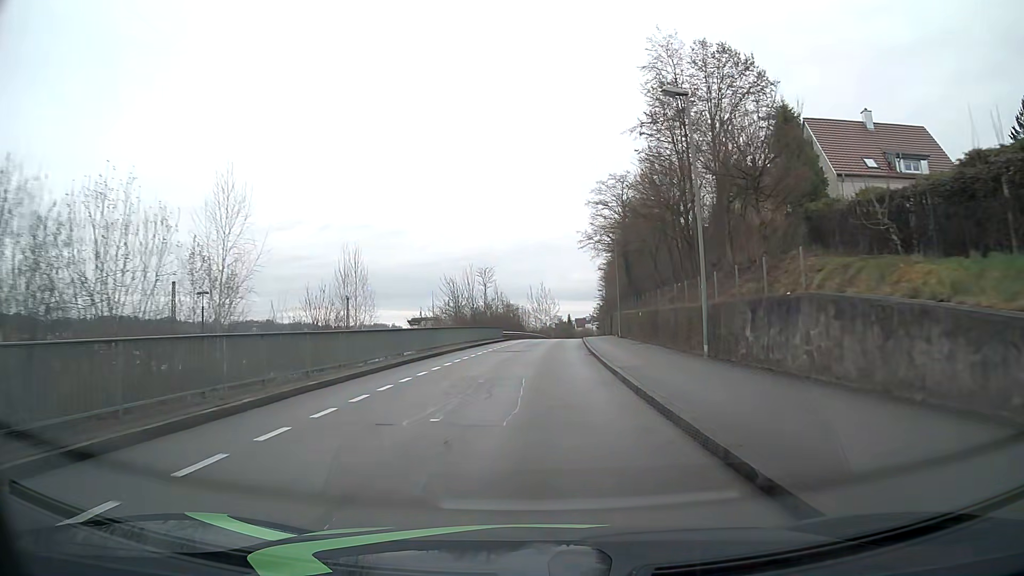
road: residential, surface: asphalt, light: Day
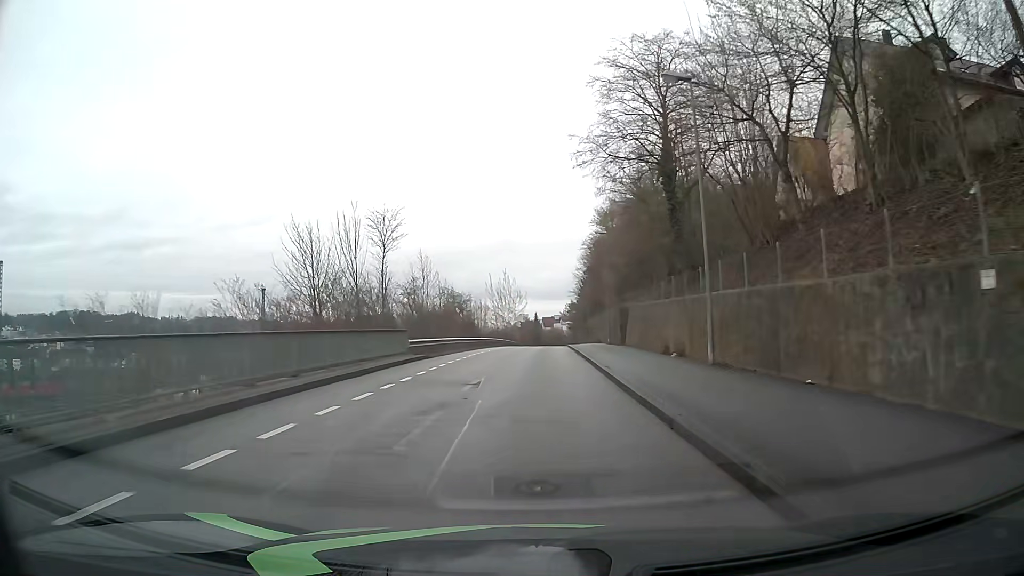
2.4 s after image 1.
(+0.6, +32.1) m; +3°
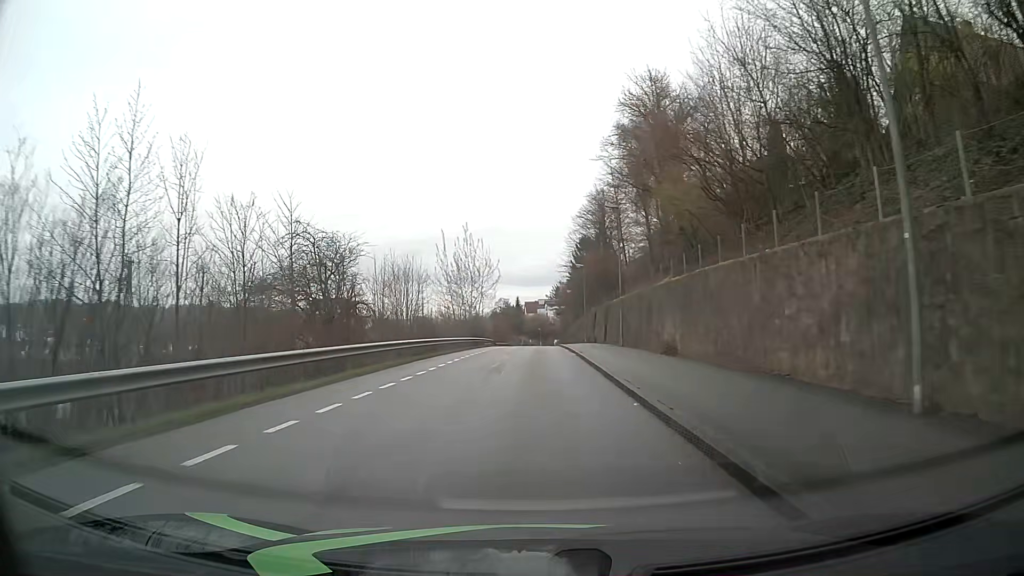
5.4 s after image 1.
(+0.5, +40.2) m; +1°
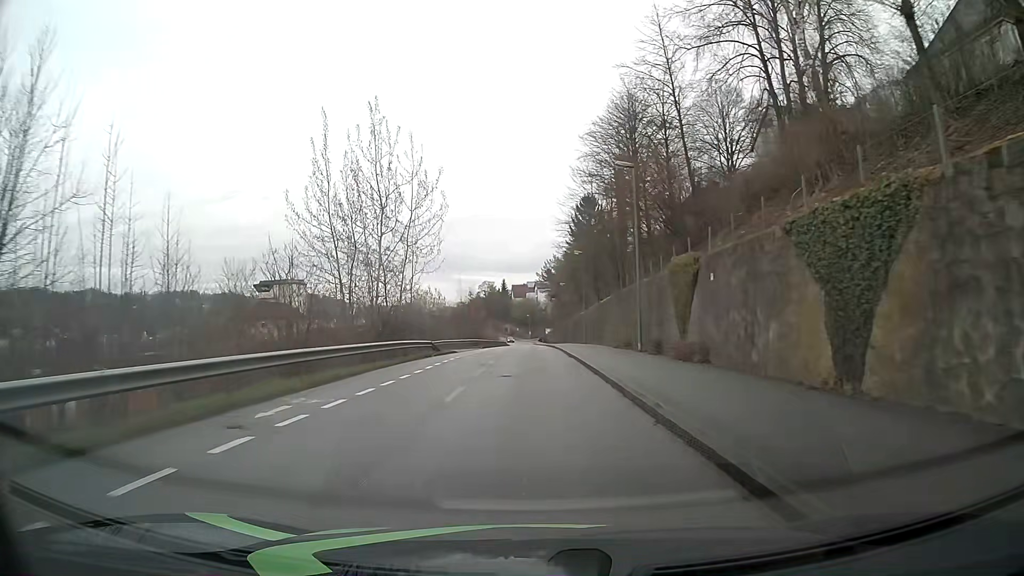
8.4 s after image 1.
(+0.5, +40.0) m; +1°
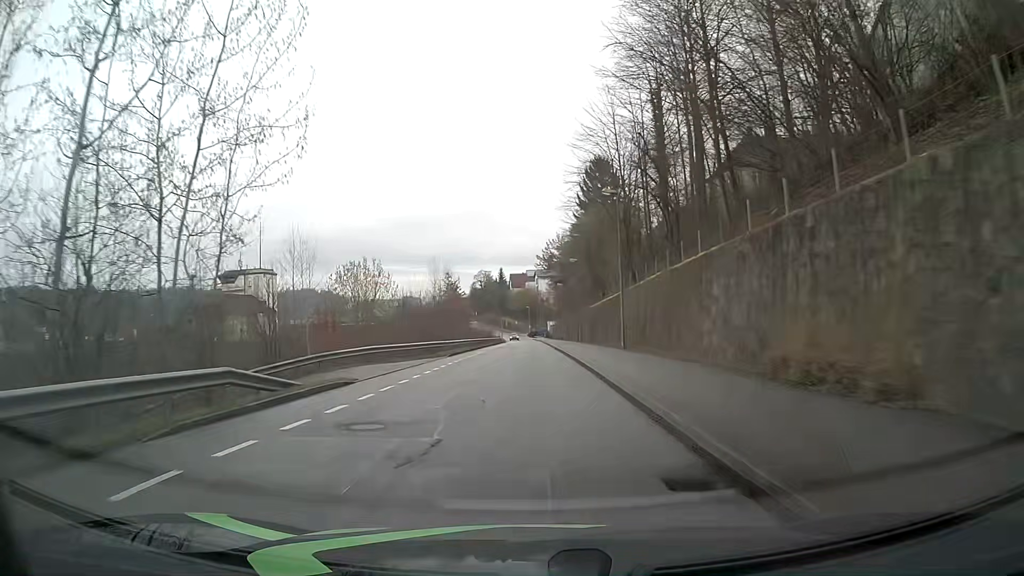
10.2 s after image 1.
(0.0, +24.4) m; 0°
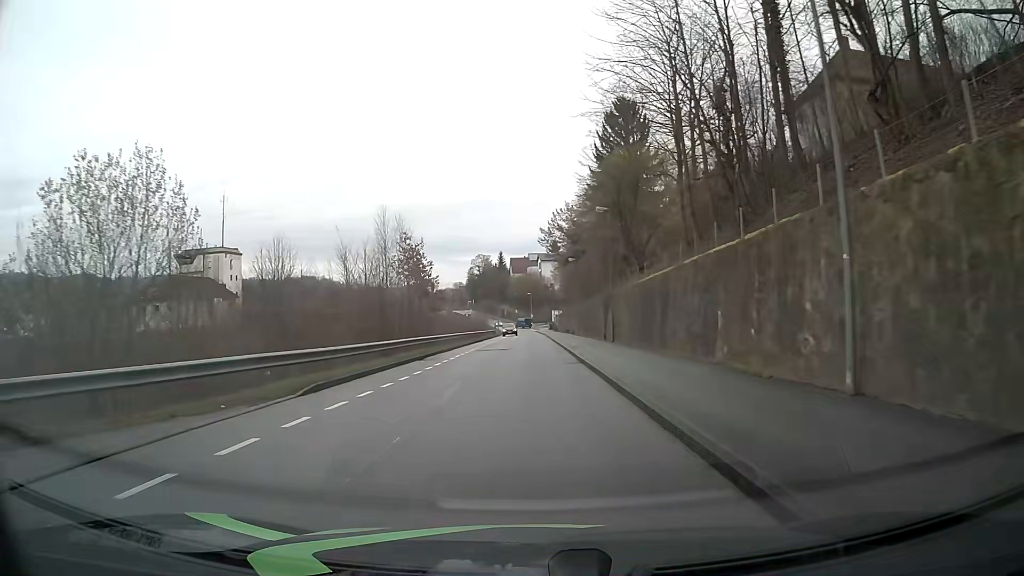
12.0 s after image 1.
(-0.1, +24.3) m; 0°
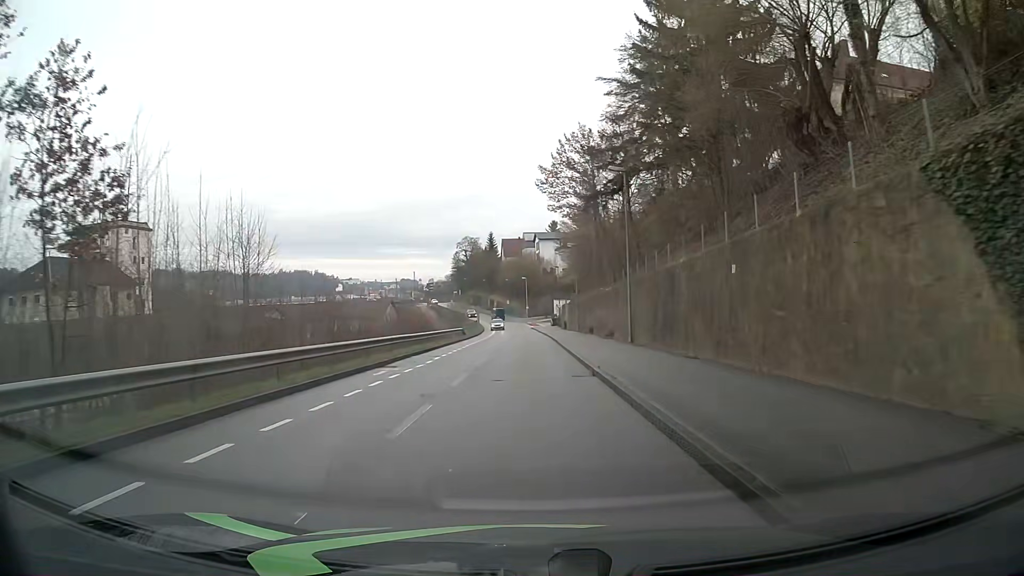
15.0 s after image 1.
(0.0, +39.3) m; 0°
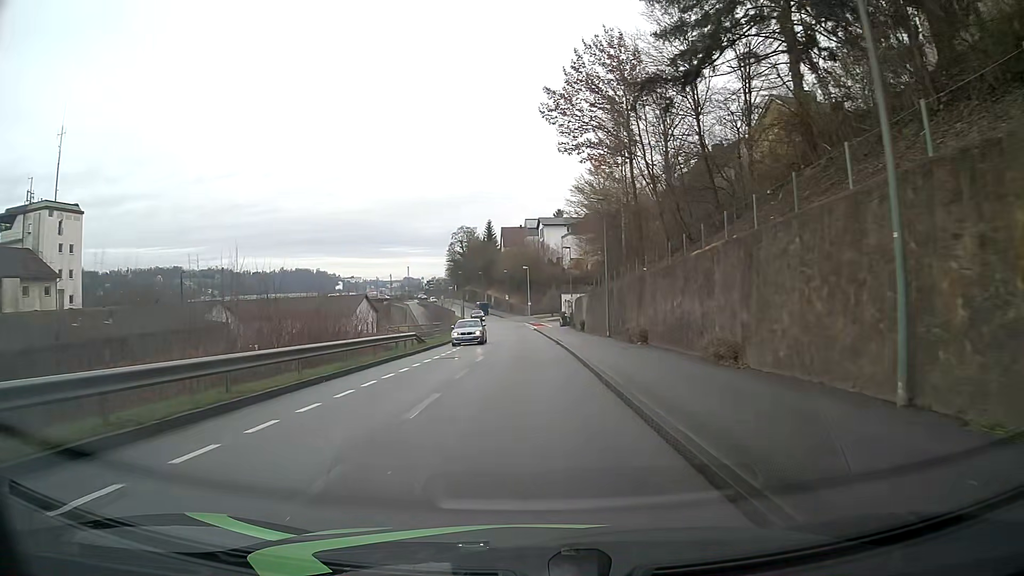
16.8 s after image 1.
(0.0, +22.6) m; 0°
(0, +10) (0, +20) (0, +30) (0, +40) (-1, +50) (-1, +60) (-2, +70) (-2, +80) (-3, +90) (-4, +100) m
